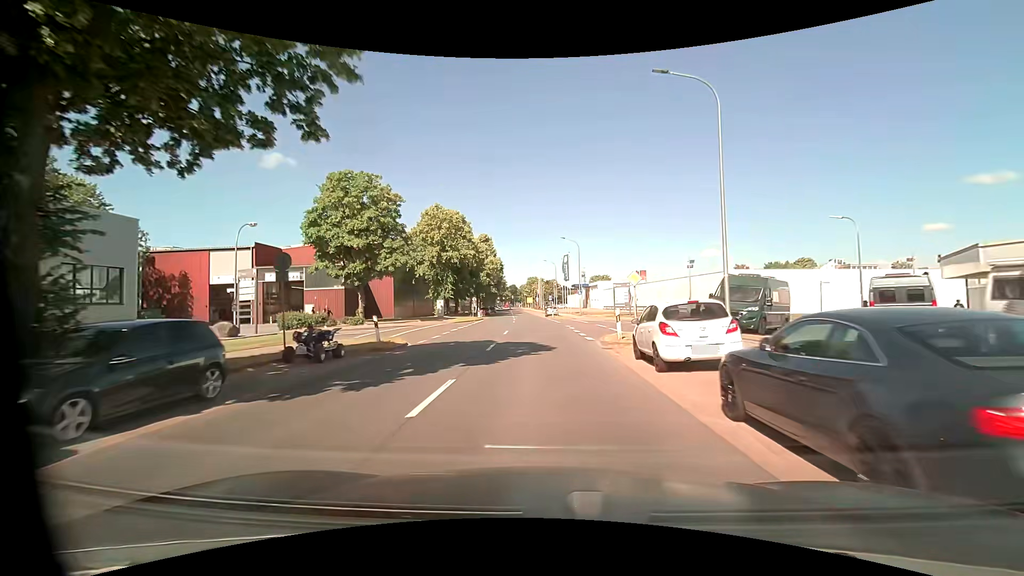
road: tertiary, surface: asphalt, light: Day
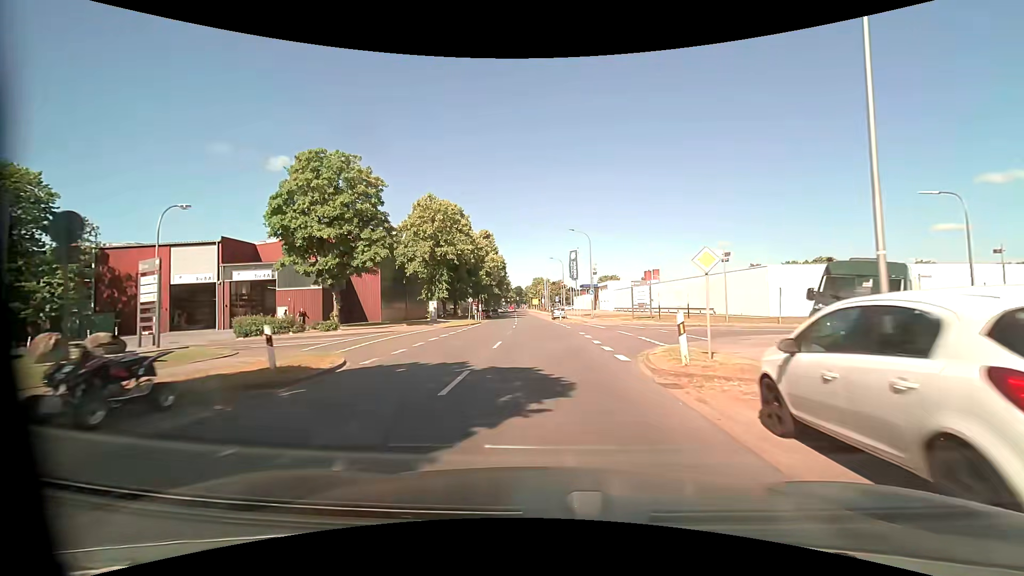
(-0.1, +7.5) m; 0°
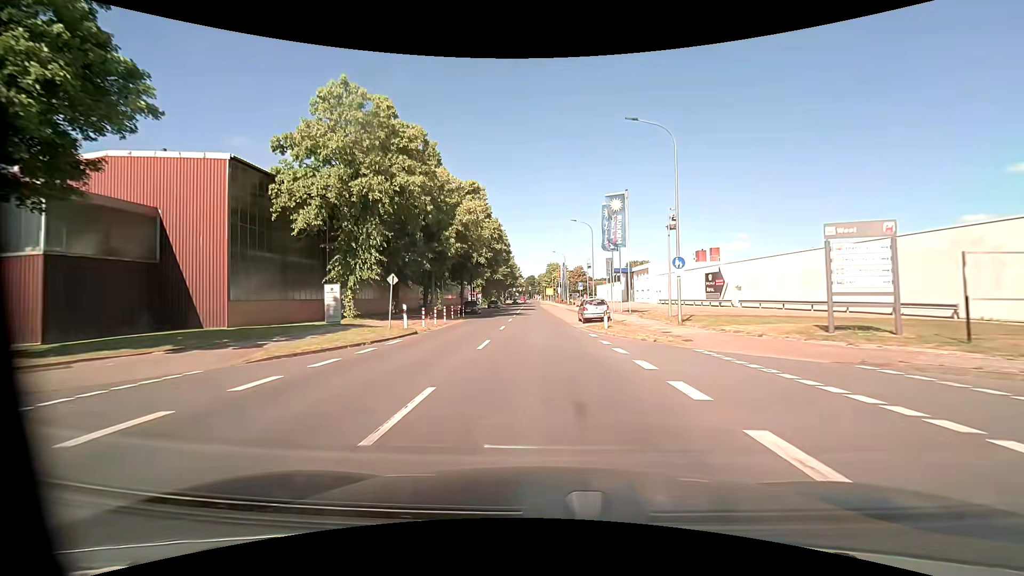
(-0.8, +30.2) m; -2°
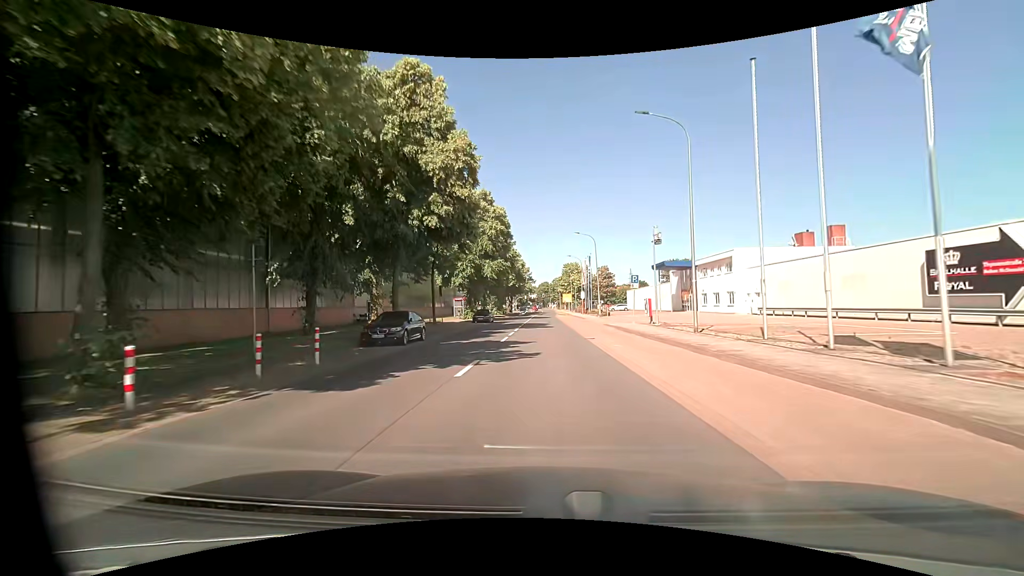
(-0.6, +31.1) m; -2°
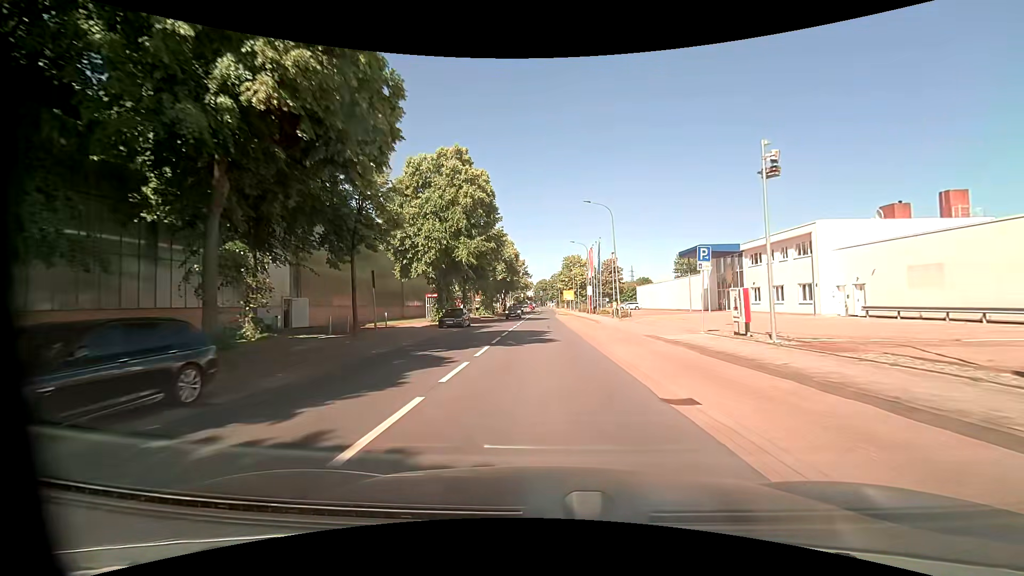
(+0.1, +15.7) m; +1°
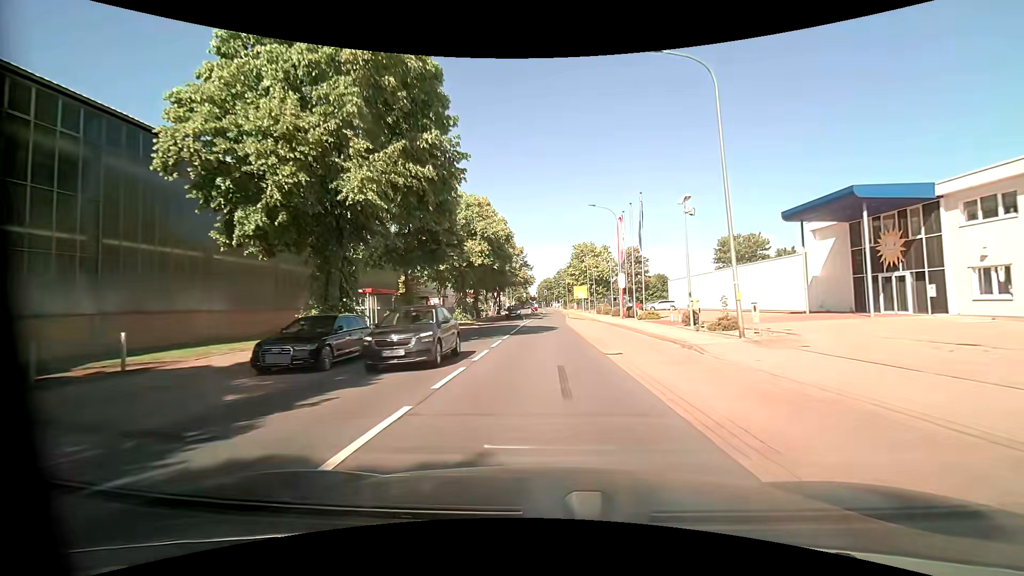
(-0.1, +23.5) m; -1°
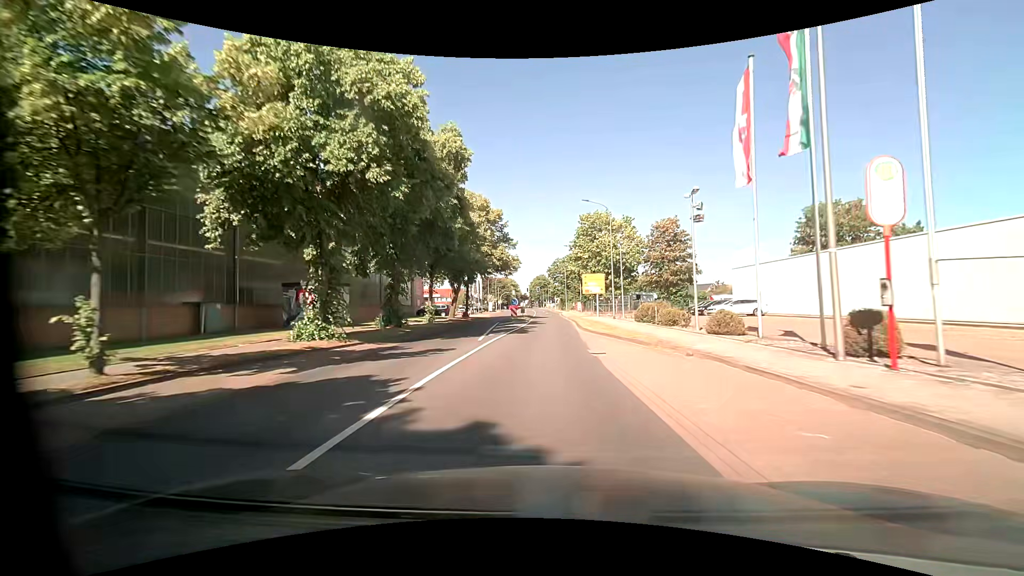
(+0.2, +30.8) m; +1°
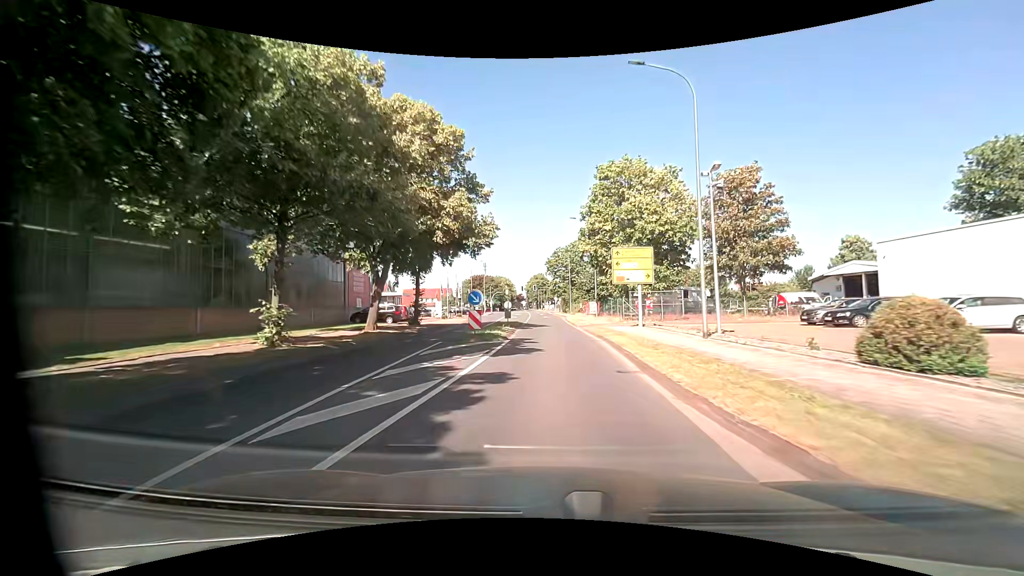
(-0.2, +22.8) m; 0°
(0, +10) (0, +20) (0, +30) (-1, +40) (-2, +50) (-3, +60) (-4, +70) (-5, +80) (-6, +90) (-6, +100) m
